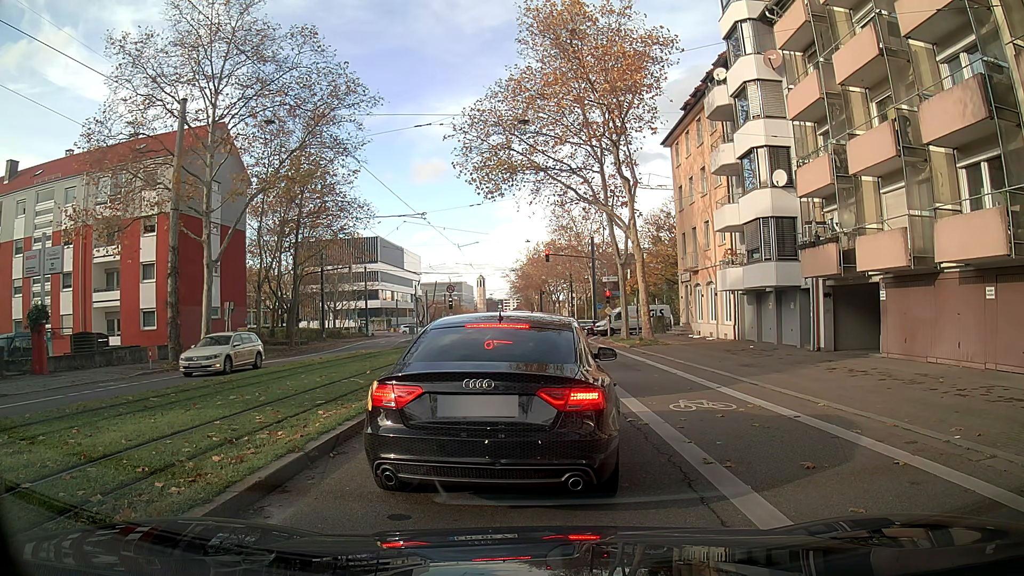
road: secondary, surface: asphalt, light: Day
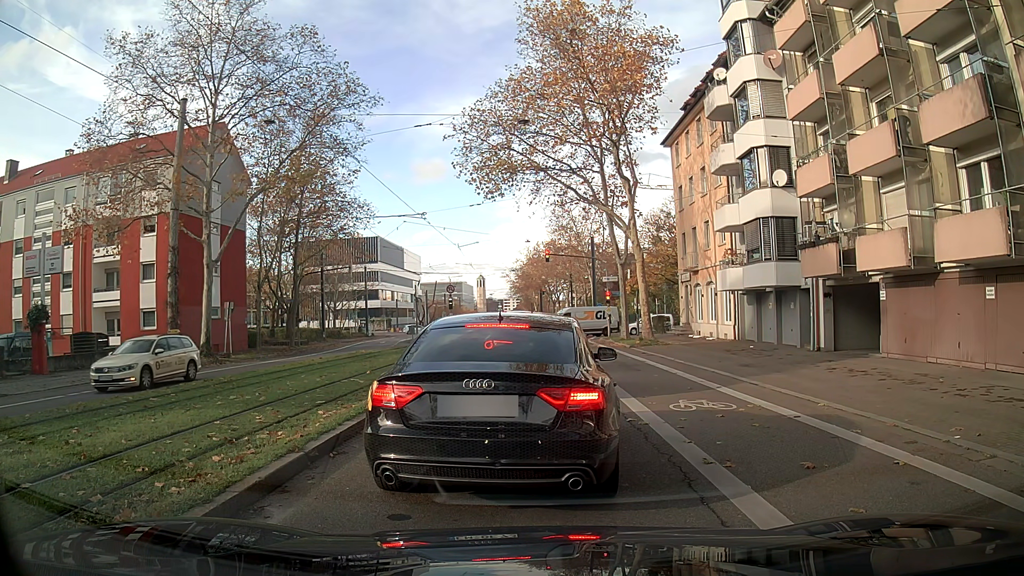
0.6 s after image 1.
(0.0, 0.0) m; 0°
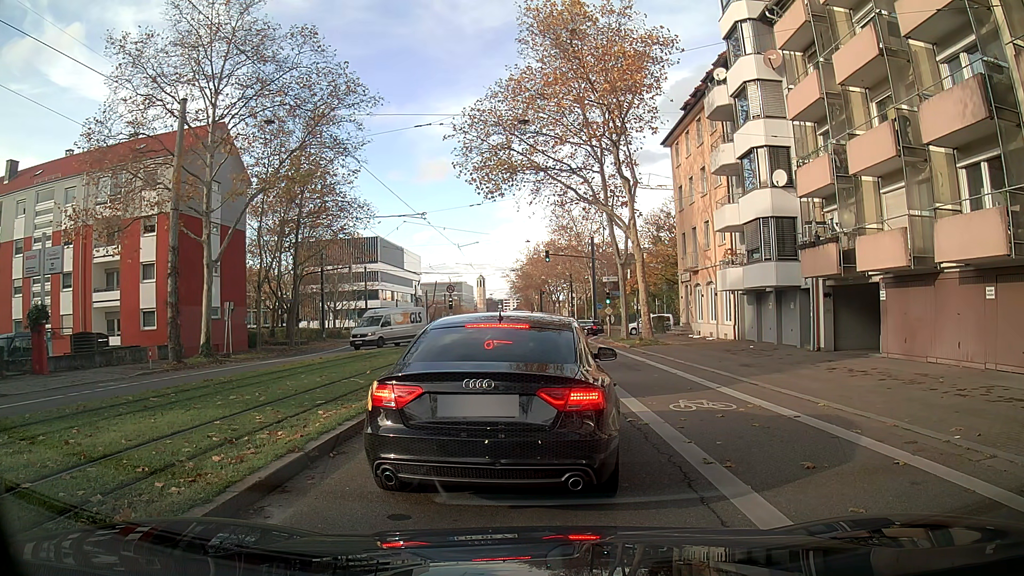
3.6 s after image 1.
(0.0, 0.0) m; 0°
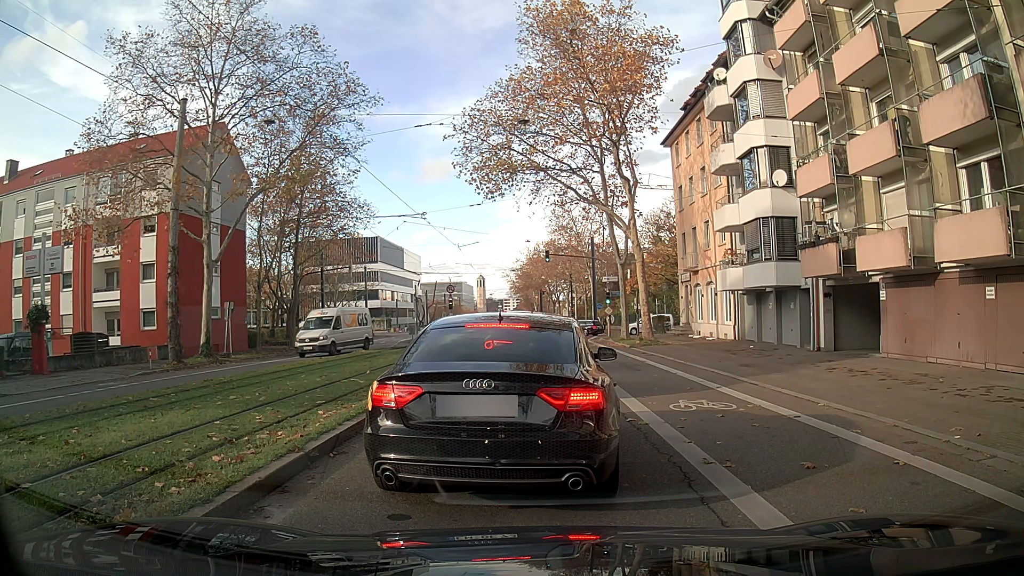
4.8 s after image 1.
(0.0, 0.0) m; 0°
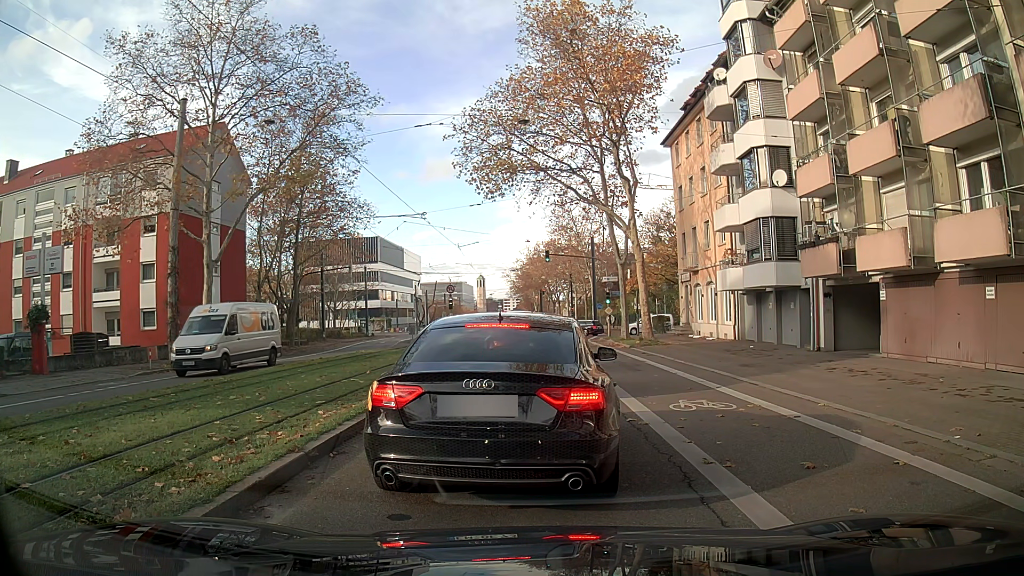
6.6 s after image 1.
(0.0, 0.0) m; 0°
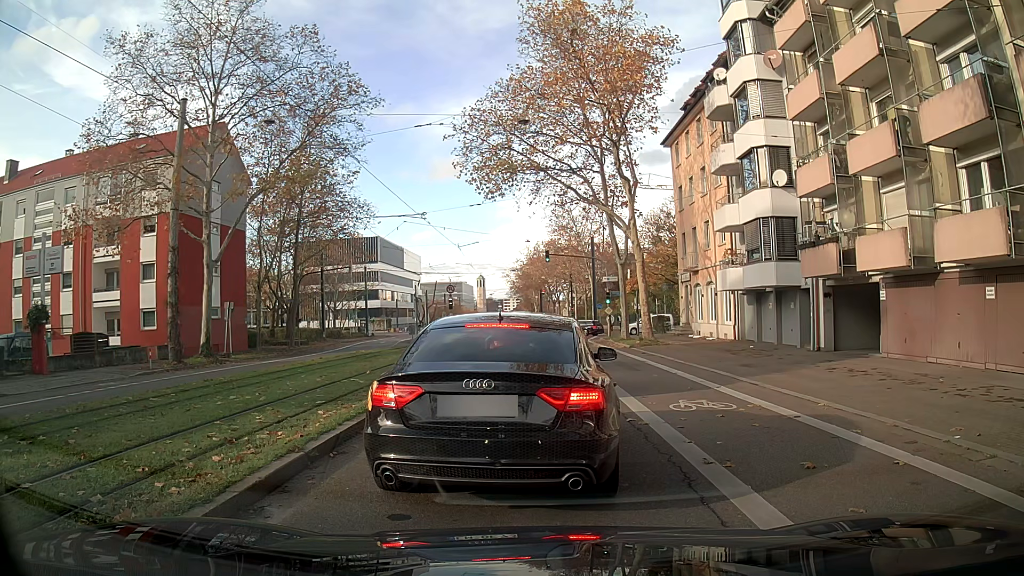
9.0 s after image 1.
(0.0, 0.0) m; 0°
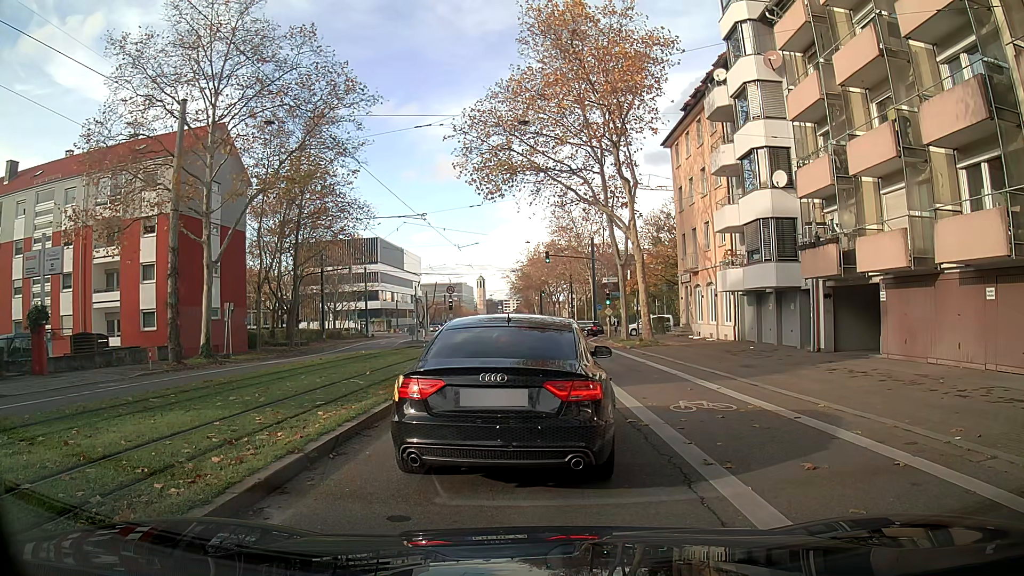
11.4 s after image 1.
(0.0, 0.0) m; 0°
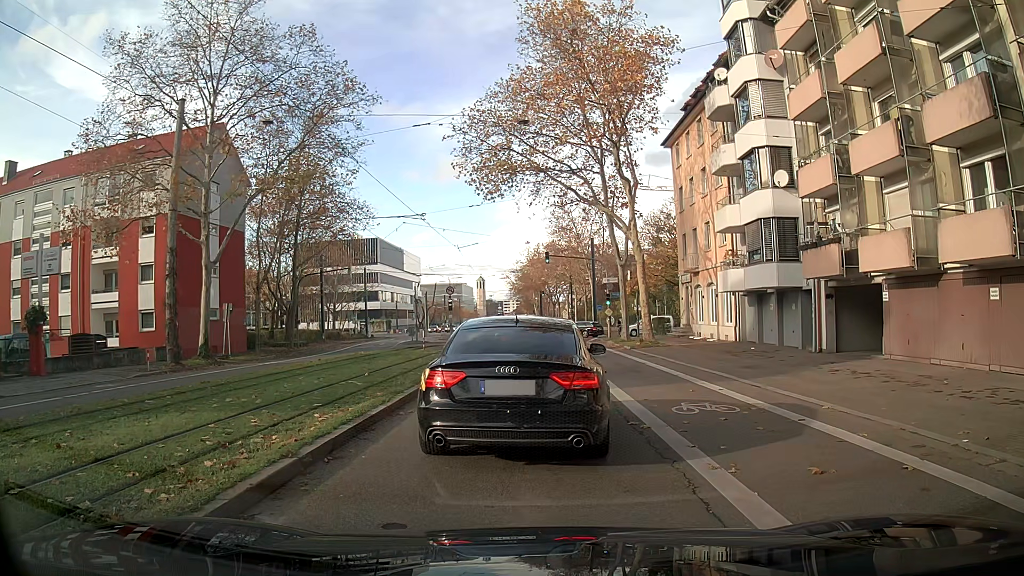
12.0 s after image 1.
(0.0, +0.2) m; 0°
